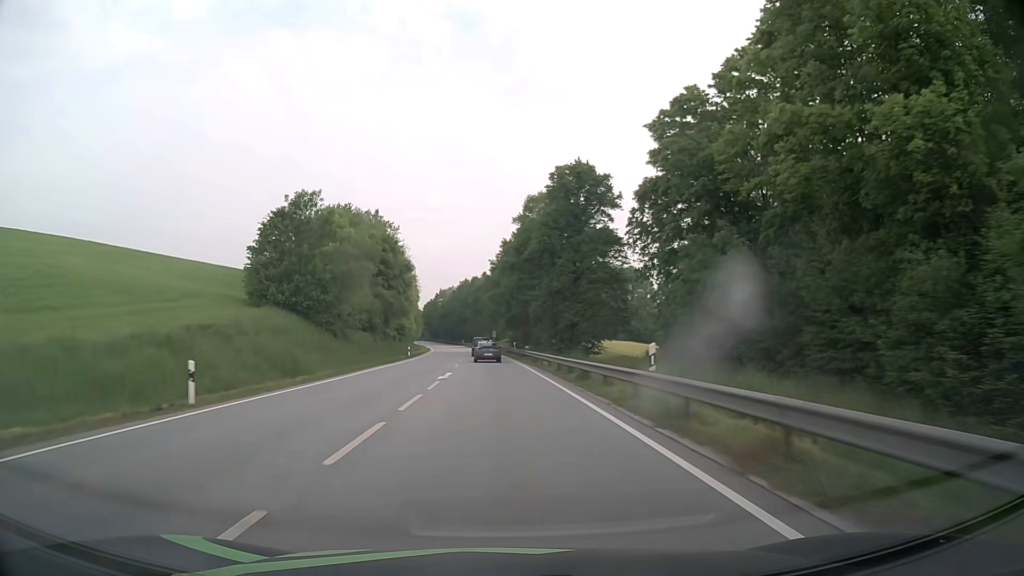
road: primary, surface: asphalt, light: Day
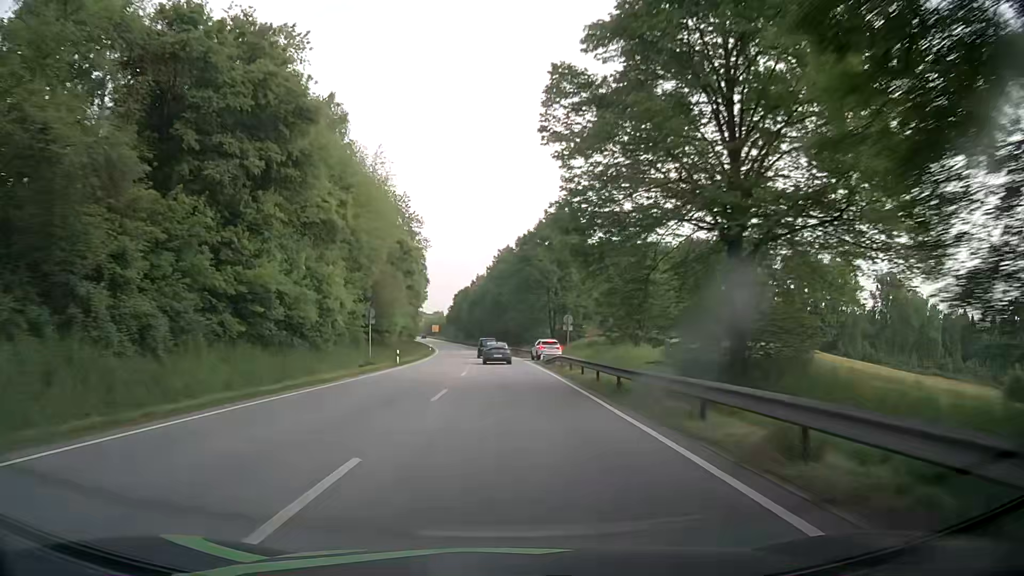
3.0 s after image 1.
(-2.6, +67.9) m; -4°
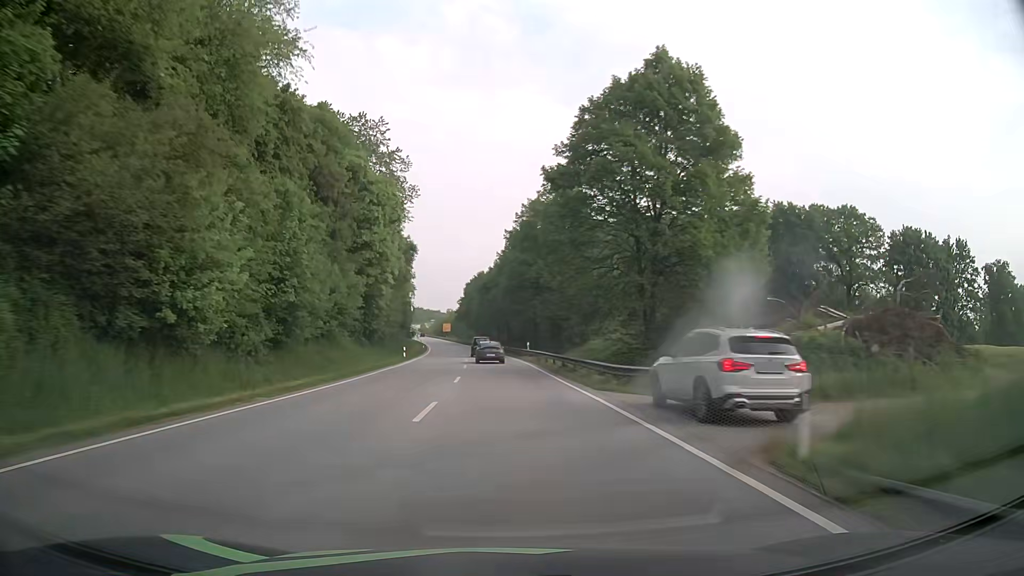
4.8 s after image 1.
(-0.6, +40.2) m; -2°
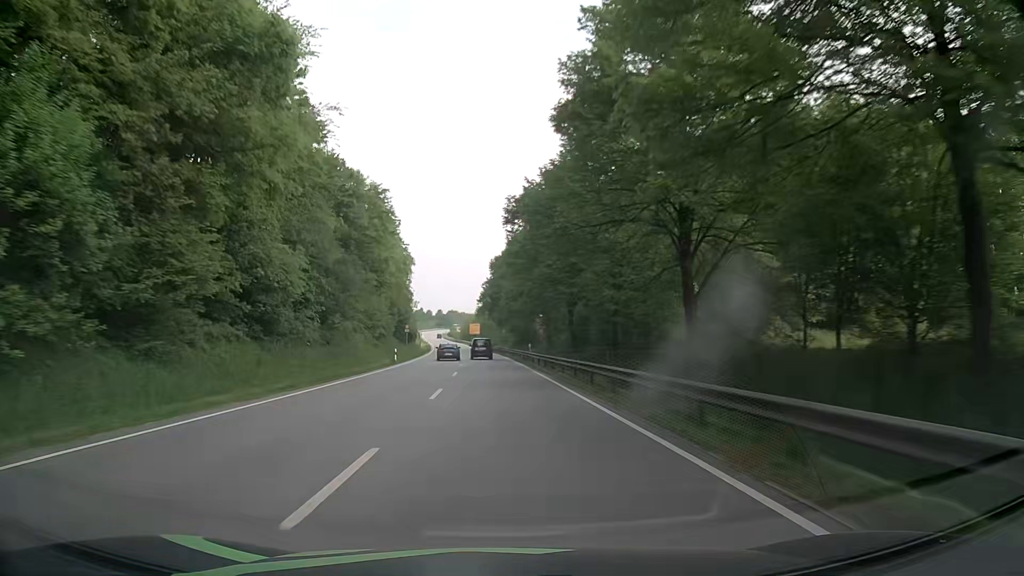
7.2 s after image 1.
(-1.3, +55.1) m; -3°
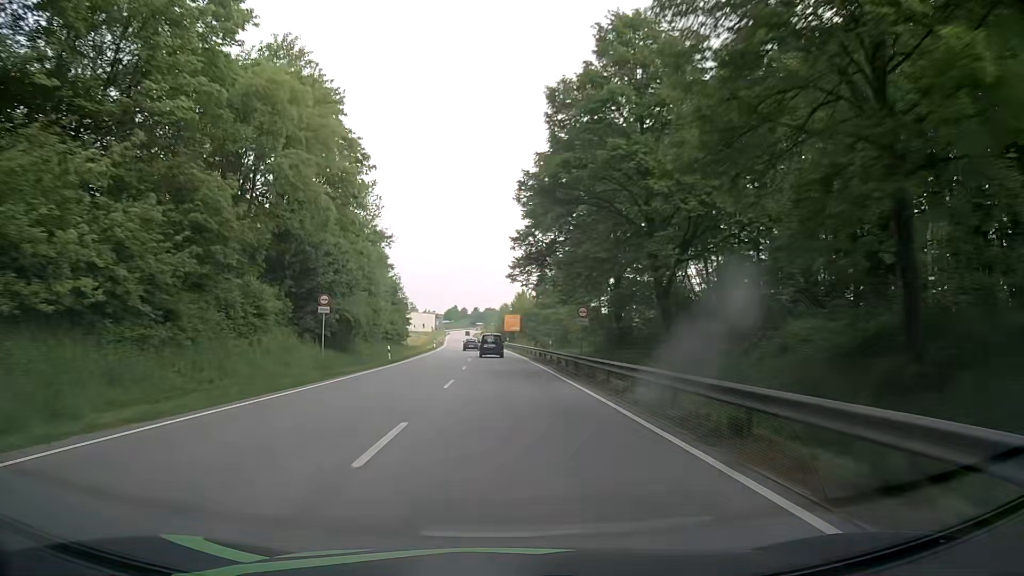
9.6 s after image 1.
(-2.1, +57.9) m; -3°
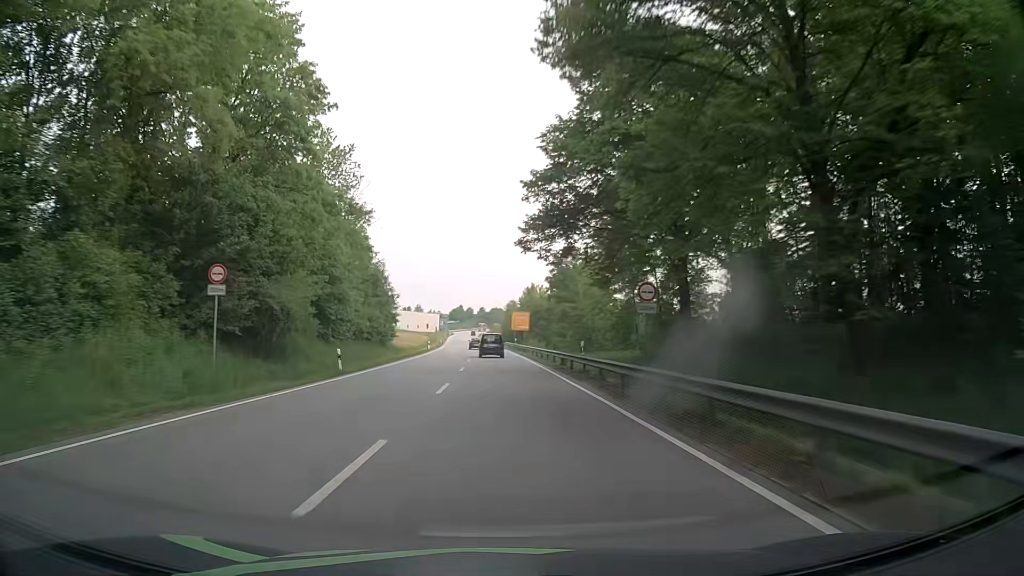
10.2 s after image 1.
(-0.2, +14.1) m; -1°
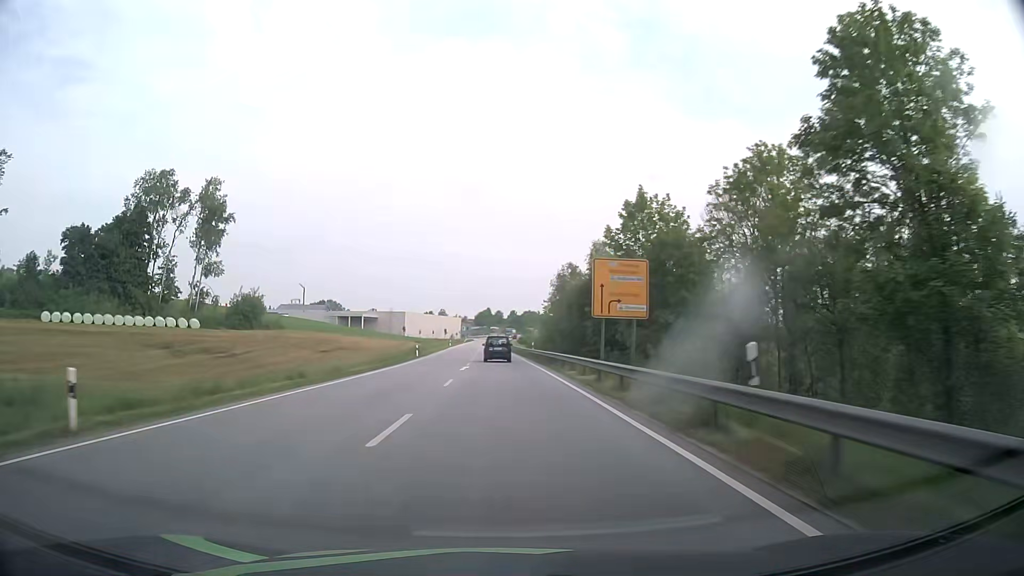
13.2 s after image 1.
(-1.9, +68.5) m; -3°
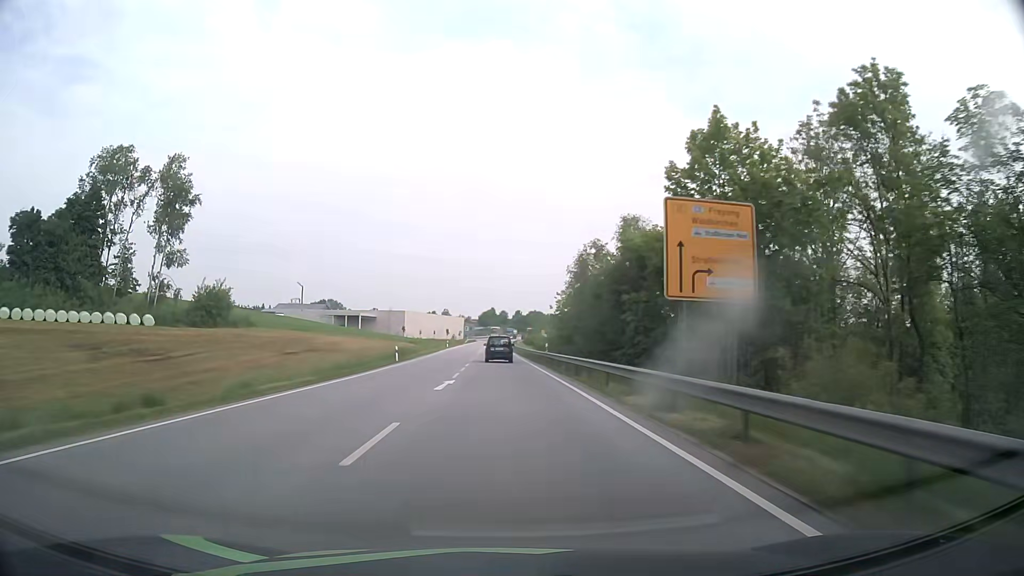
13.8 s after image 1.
(0.0, +13.4) m; 0°
(0, +10) (0, +20) (0, +30) (0, +40) (0, +50) (-1, +60) (-1, +70) (-1, +80) (-1, +90) (-1, +100) m
